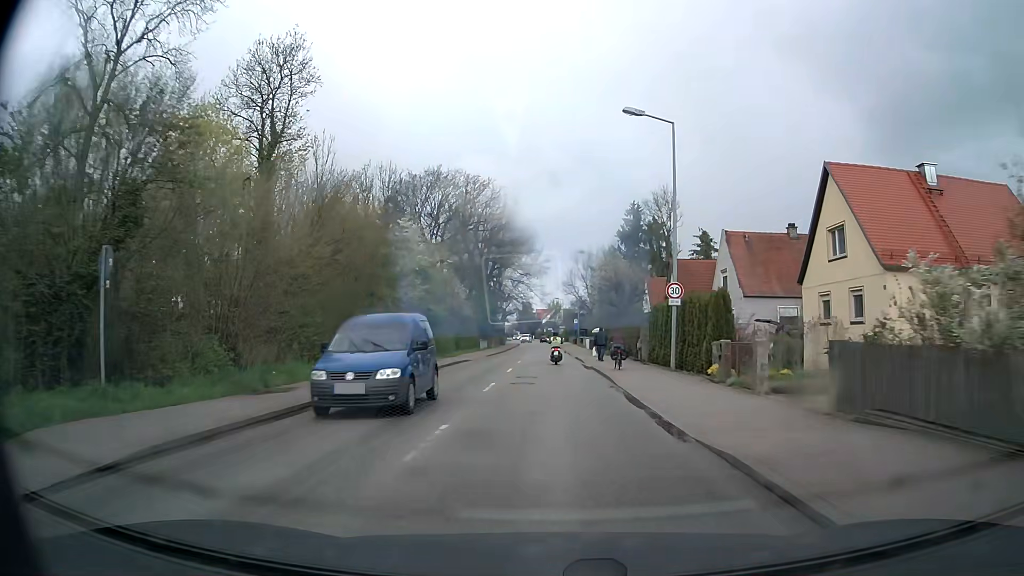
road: tertiary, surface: asphalt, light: Day
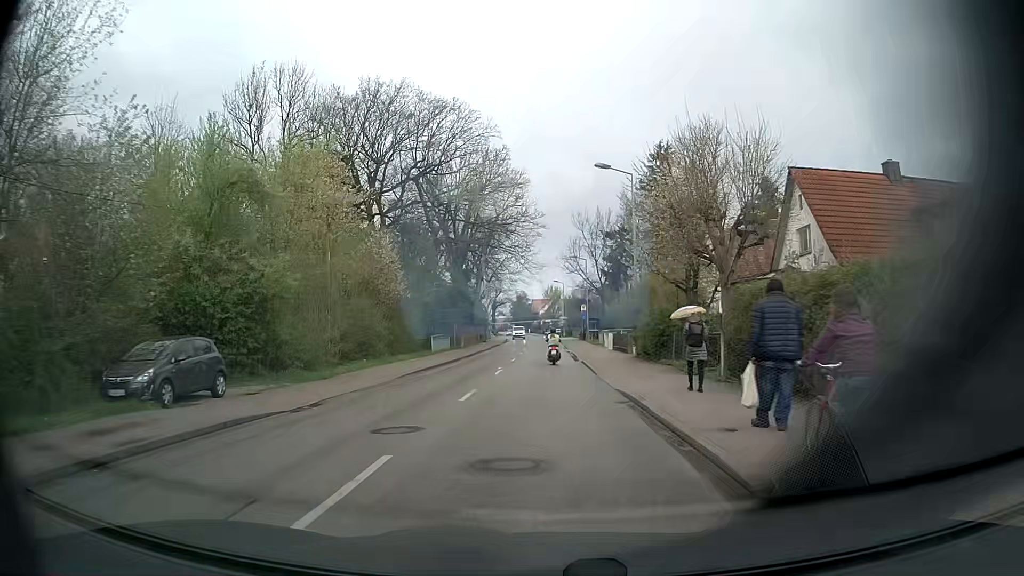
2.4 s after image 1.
(+0.4, +29.9) m; 0°
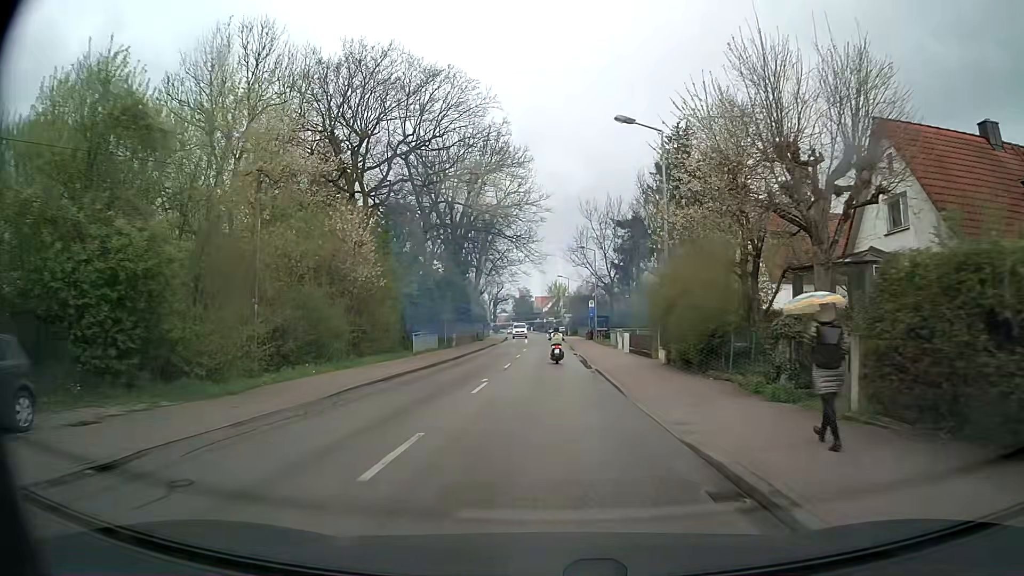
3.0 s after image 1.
(0.0, +7.4) m; +1°
